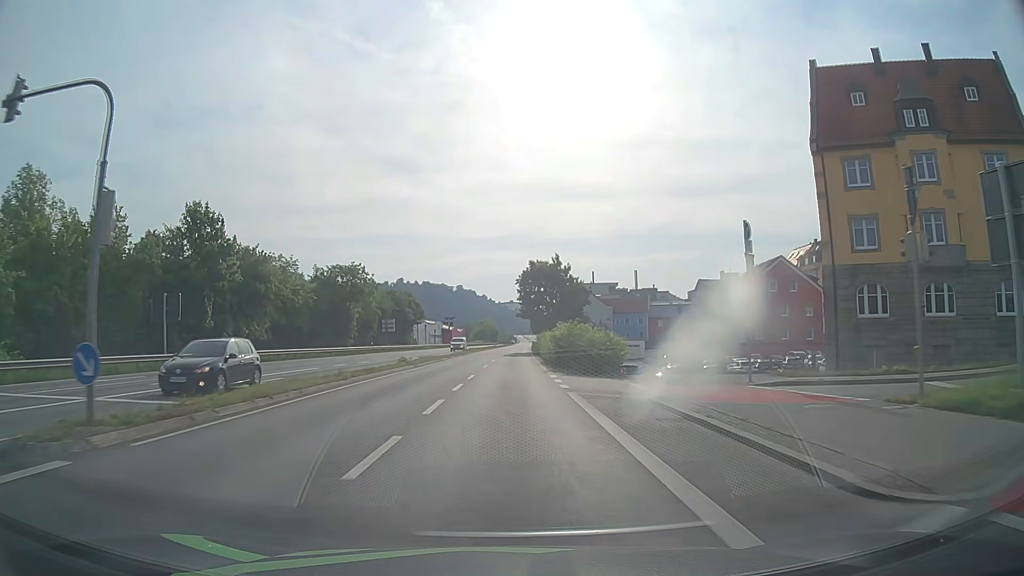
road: primary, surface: asphalt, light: Day
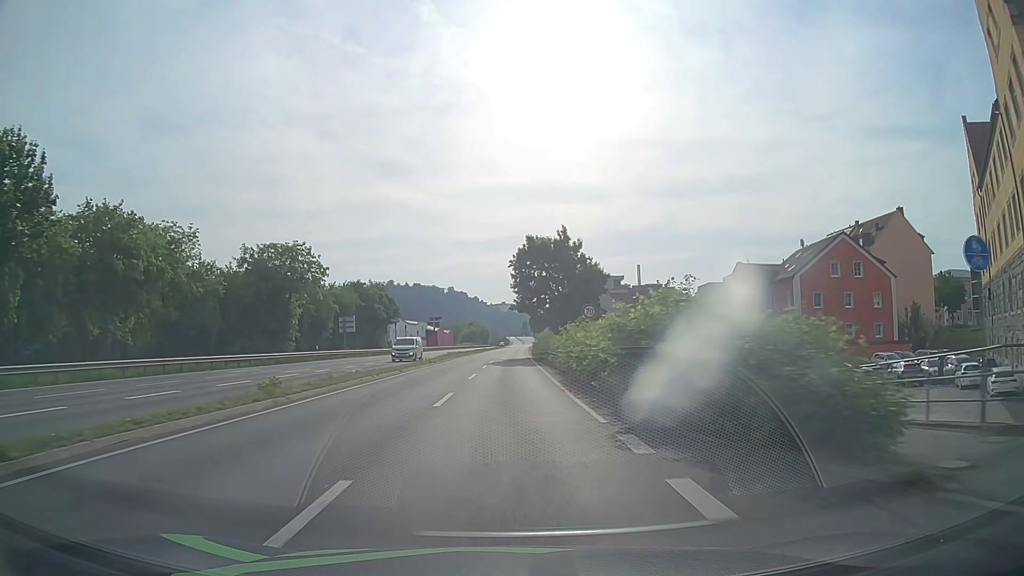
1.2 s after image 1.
(+0.1, +21.1) m; +1°
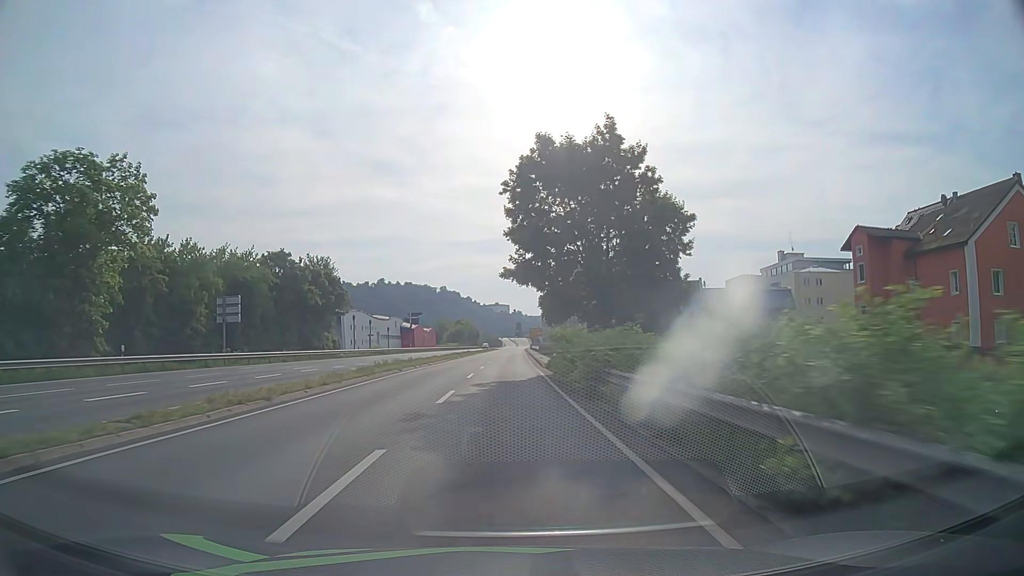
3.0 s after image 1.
(+0.3, +31.8) m; +1°
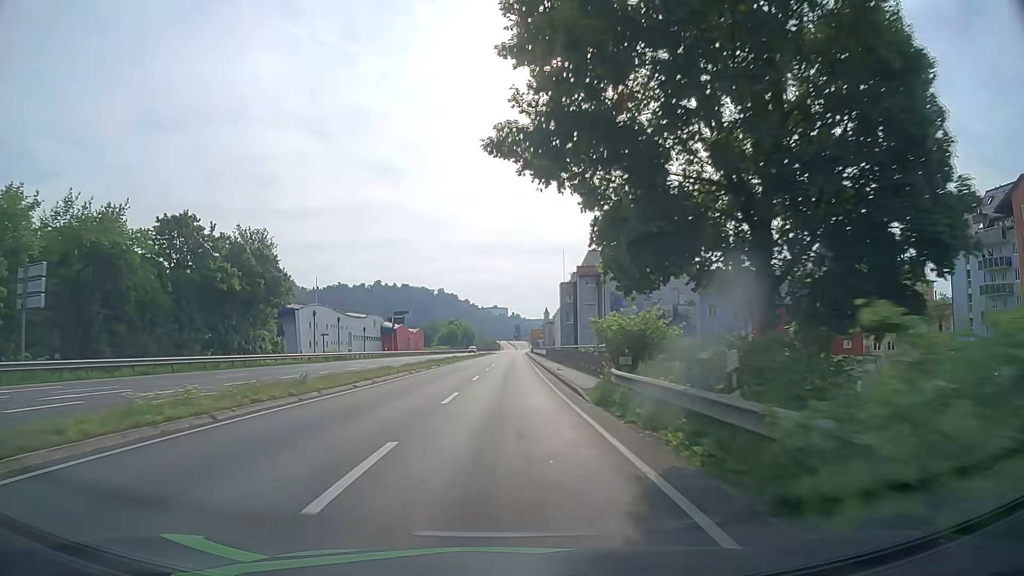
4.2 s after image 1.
(0.0, +21.3) m; 0°
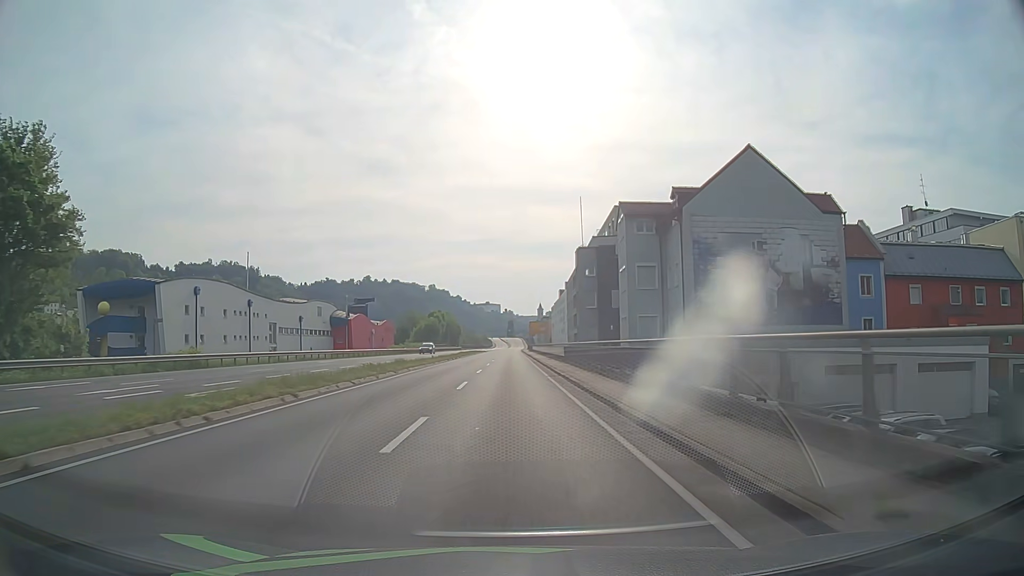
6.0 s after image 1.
(+0.2, +32.0) m; +1°
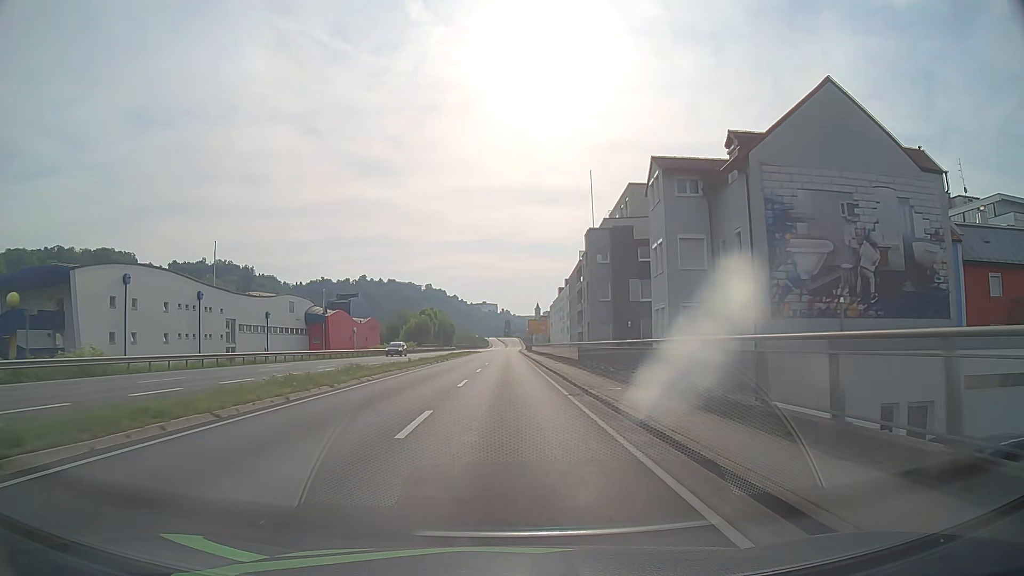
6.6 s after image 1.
(0.0, +10.7) m; 0°
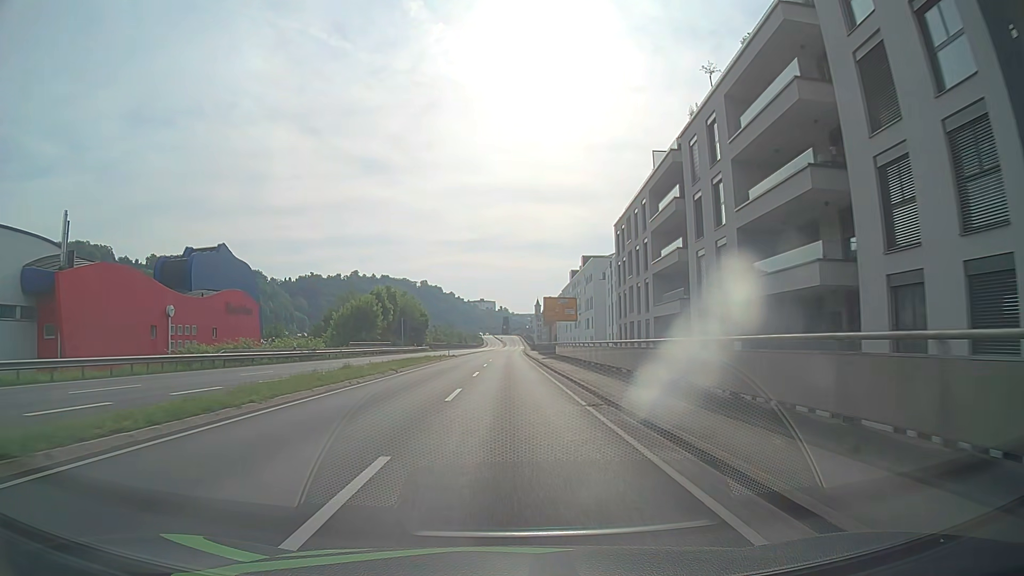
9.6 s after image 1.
(+0.2, +53.8) m; 0°
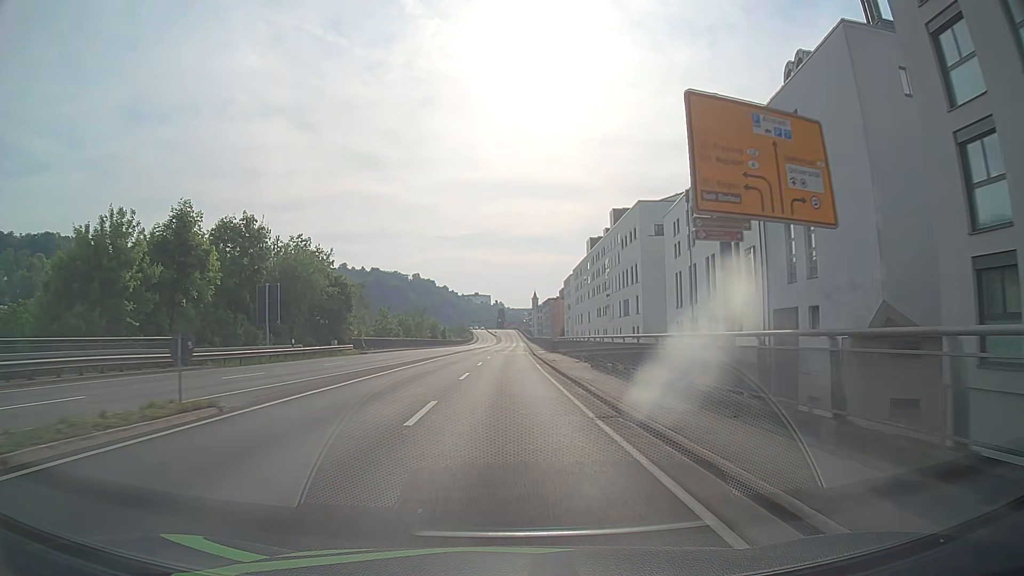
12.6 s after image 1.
(+0.5, +53.3) m; +1°
(0, +10) (0, +20) (0, +30) (0, +40) (0, +50) (0, +60) (+1, +70) (+1, +80) (+1, +90) (+1, +100) m
